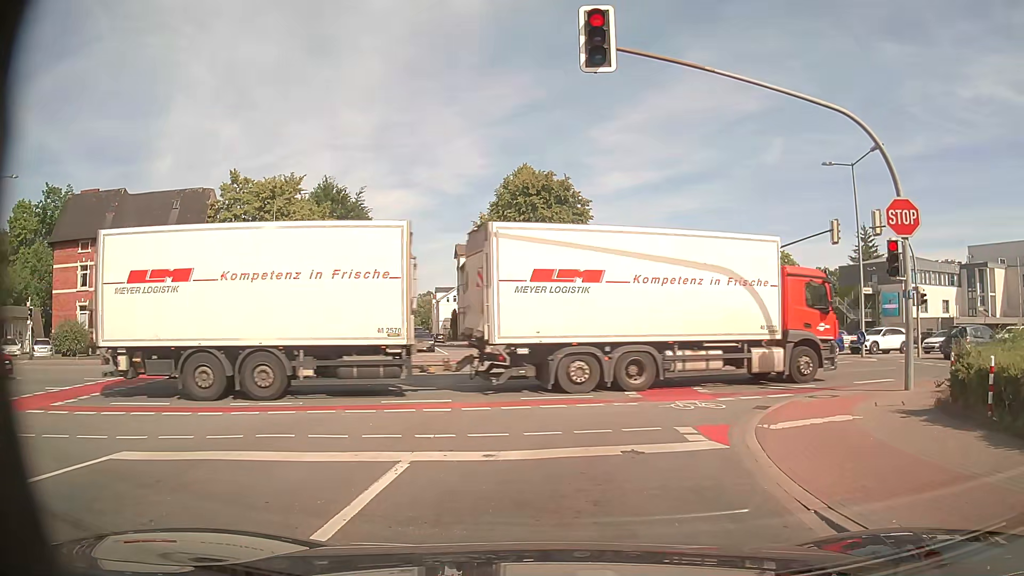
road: secondary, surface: asphalt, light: Day
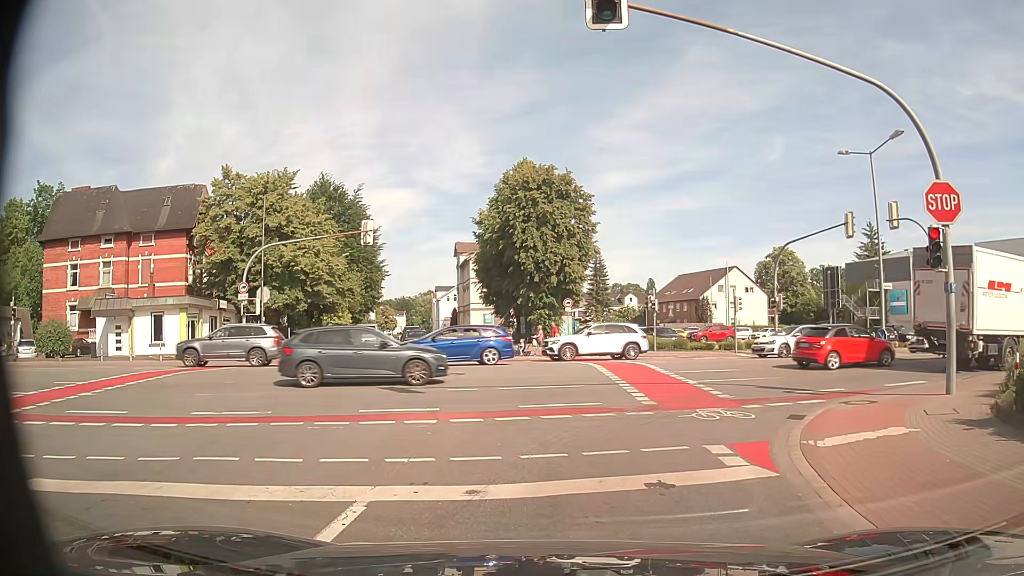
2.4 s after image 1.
(0.0, +1.8) m; 0°
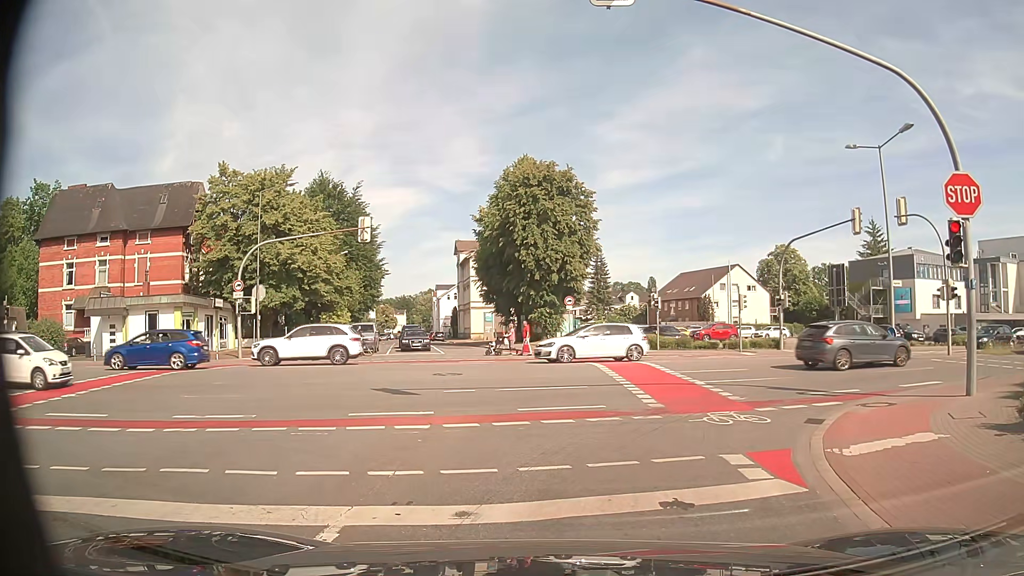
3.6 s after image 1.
(0.0, +0.7) m; 0°
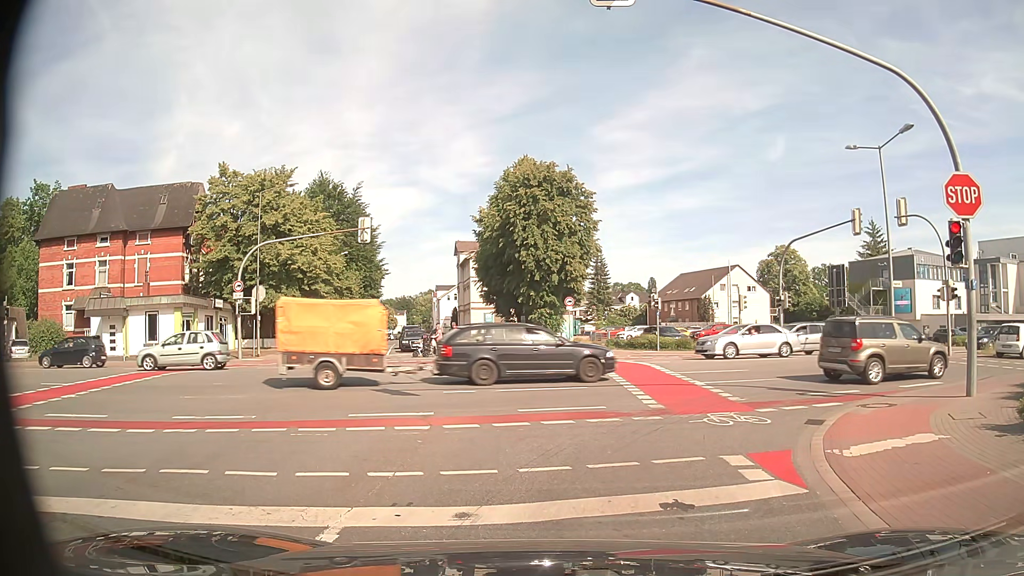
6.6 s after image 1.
(0.0, +0.1) m; 0°
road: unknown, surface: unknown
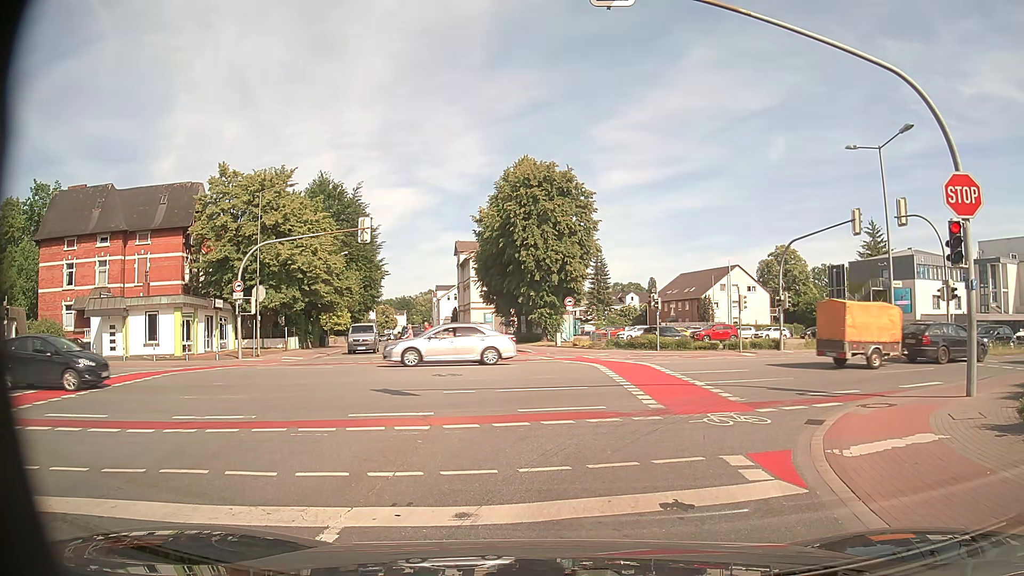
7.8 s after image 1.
(0.0, 0.0) m; 0°
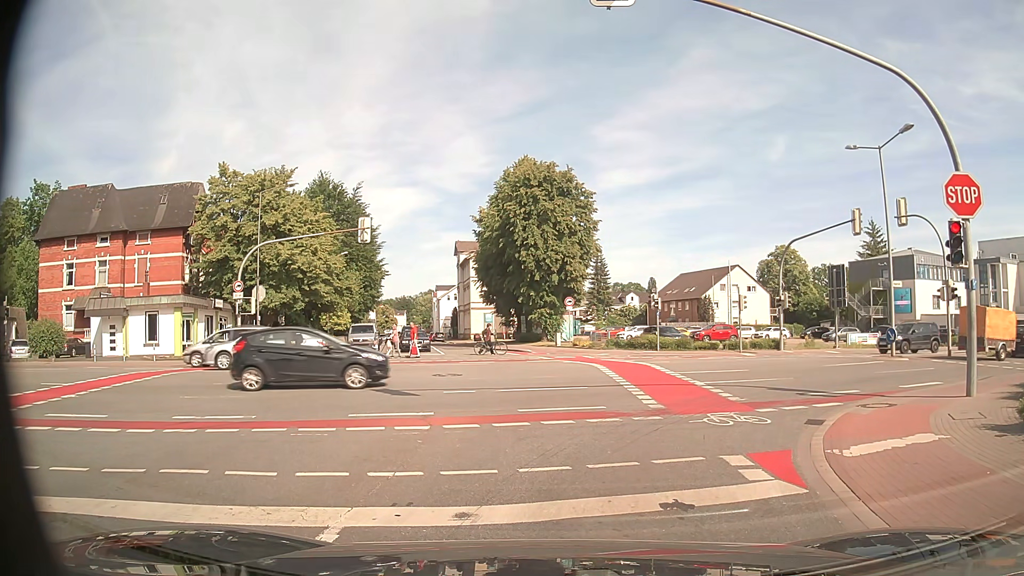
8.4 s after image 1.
(0.0, 0.0) m; 0°
